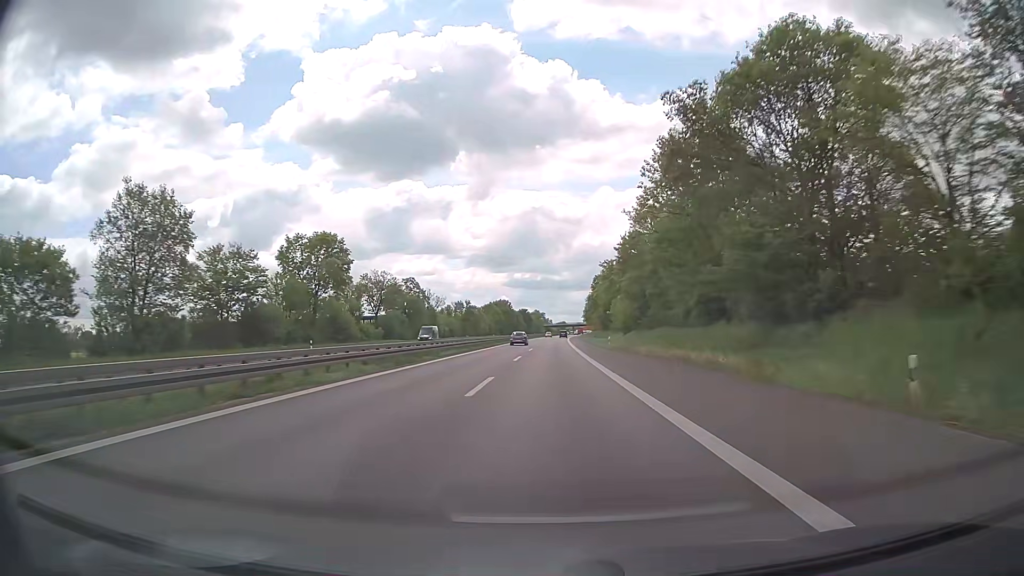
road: trunk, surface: asphalt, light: Day
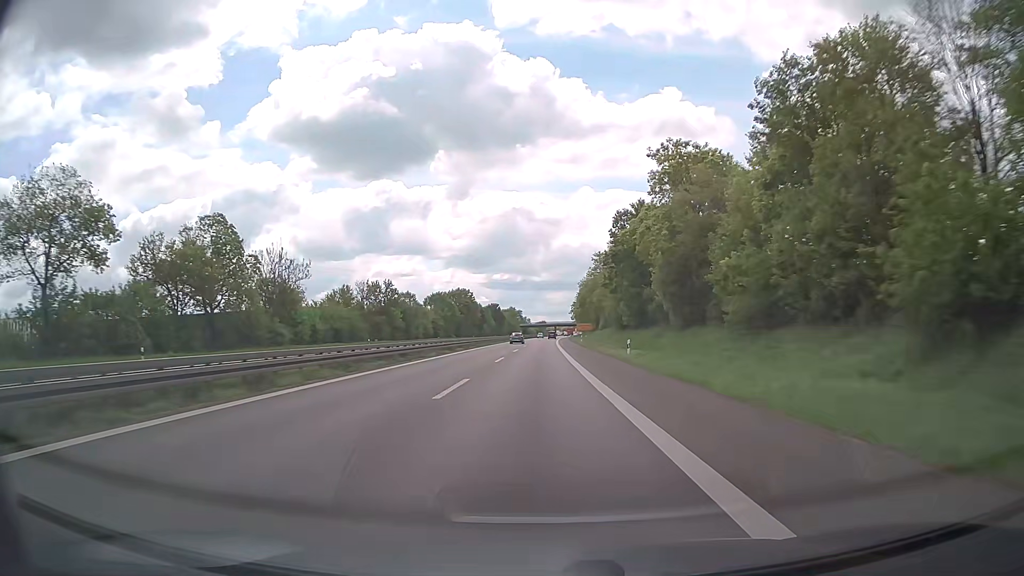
(+1.2, +72.7) m; +2°
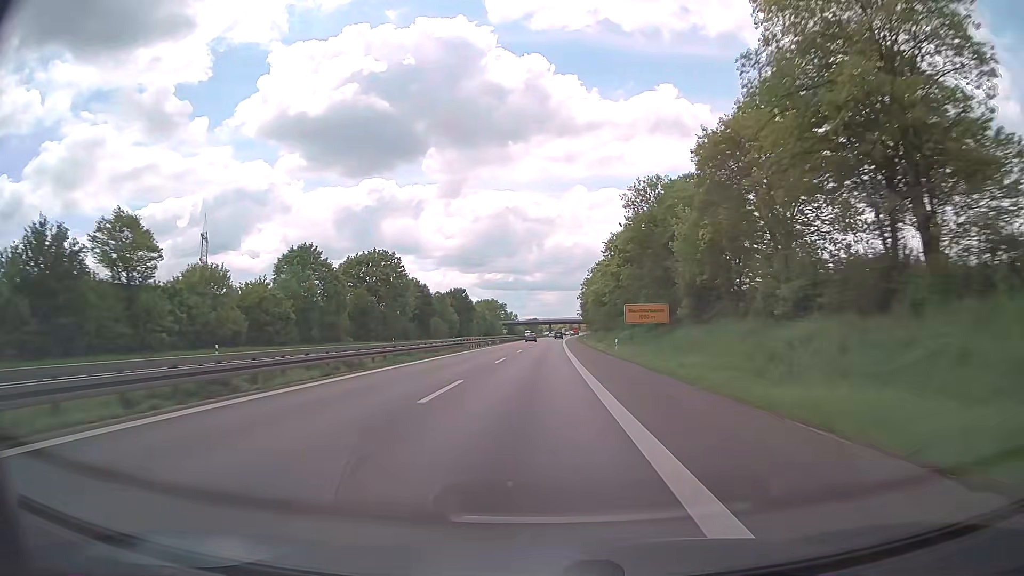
(+0.3, +91.4) m; +1°
